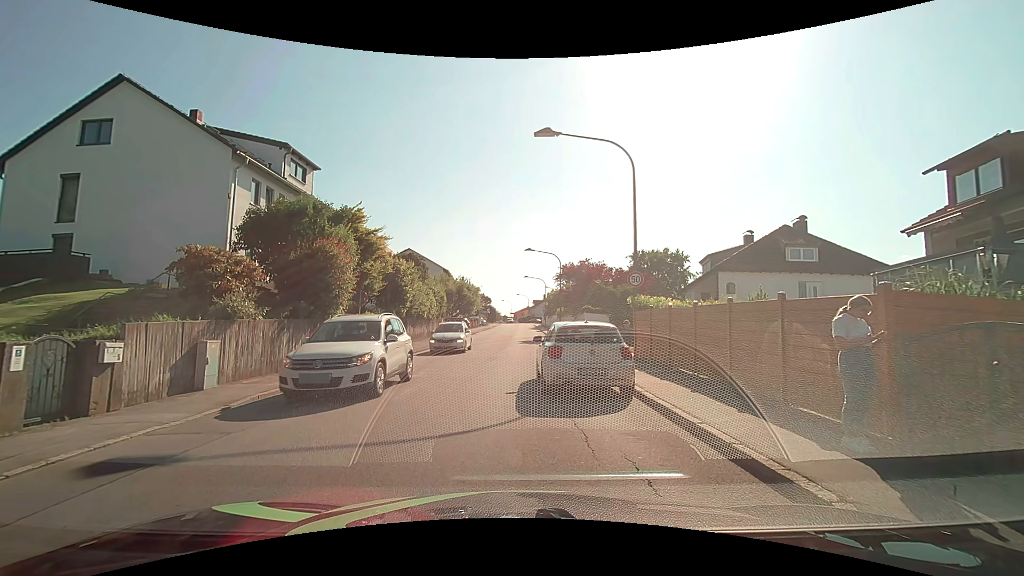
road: unclassified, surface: asphalt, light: Day
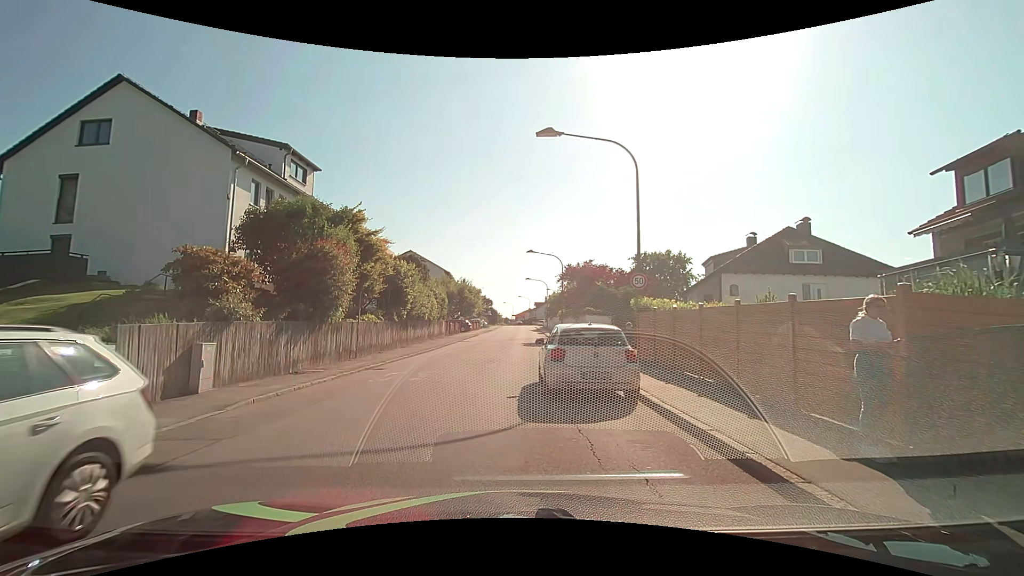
(0.0, +0.2) m; 0°
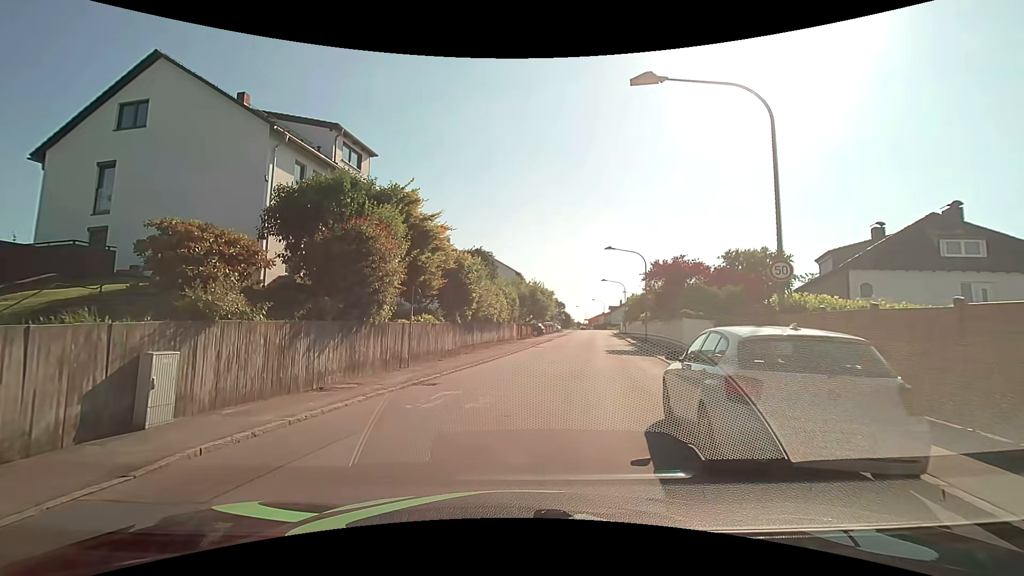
(-0.5, +4.6) m; -10°
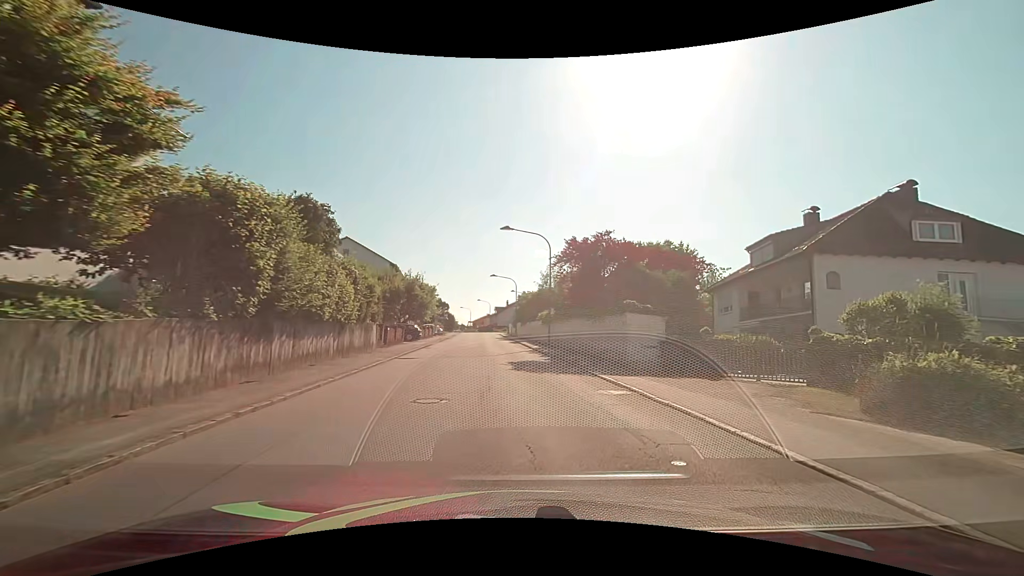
(+0.4, +11.6) m; +11°
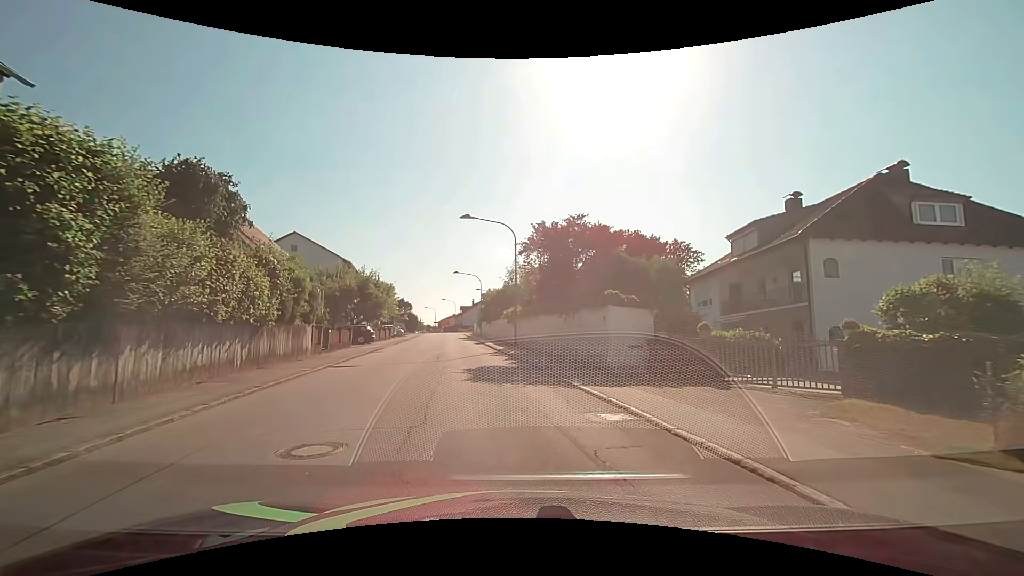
(+0.2, +3.8) m; +4°
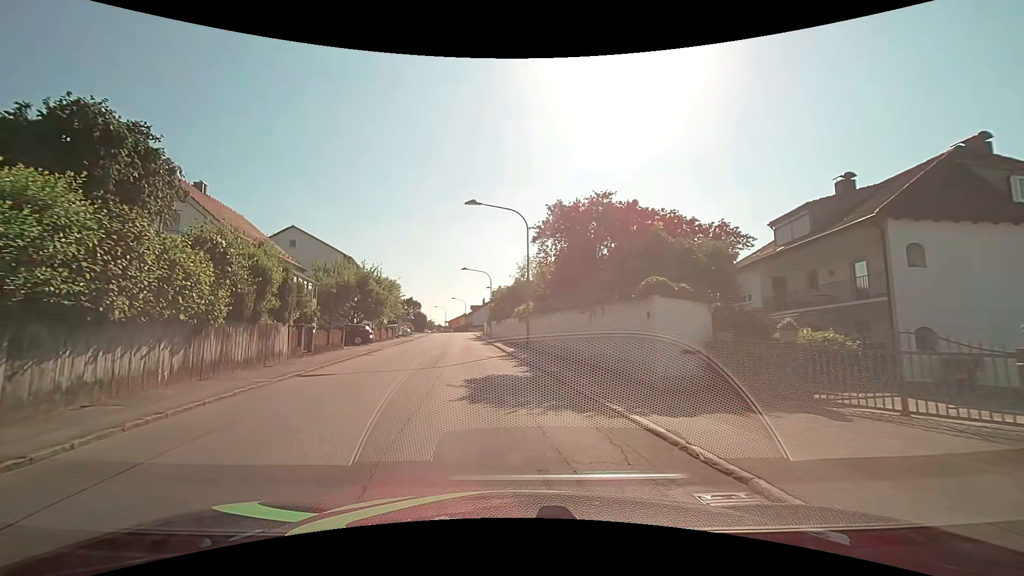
(0.0, +3.9) m; 0°
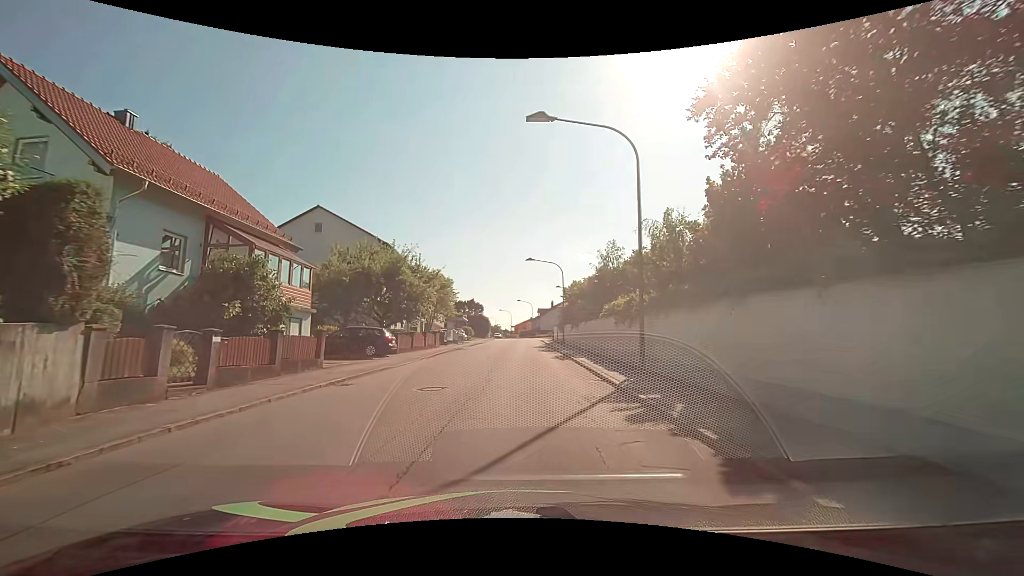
(-1.1, +13.4) m; -8°
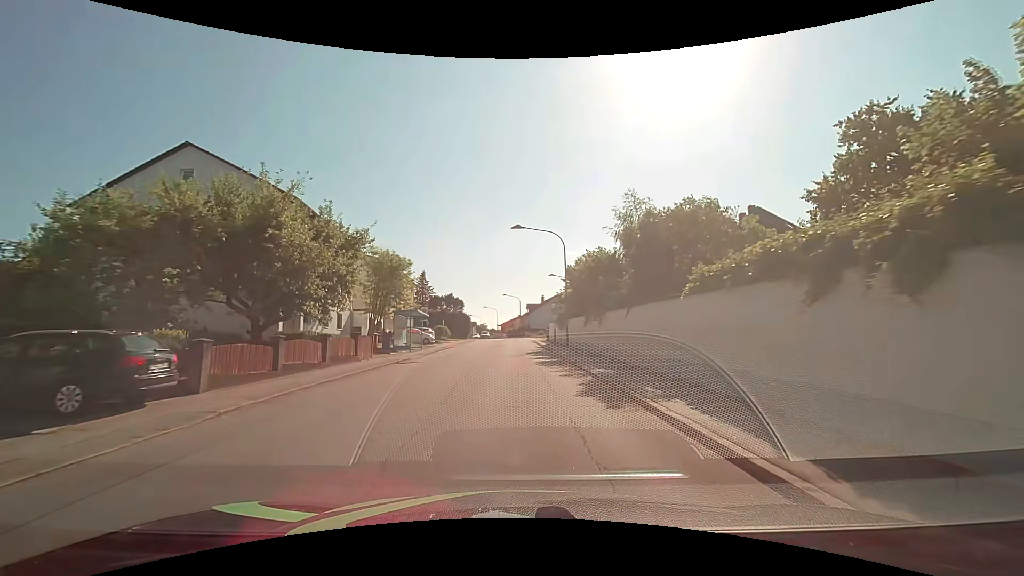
(+0.2, +16.0) m; +1°
(0, +10) (0, +20) (0, +30) (-1, +40) (-1, +50) (-1, +60) (-1, +70) (-1, +80) (-2, +90) (-3, +100) m
